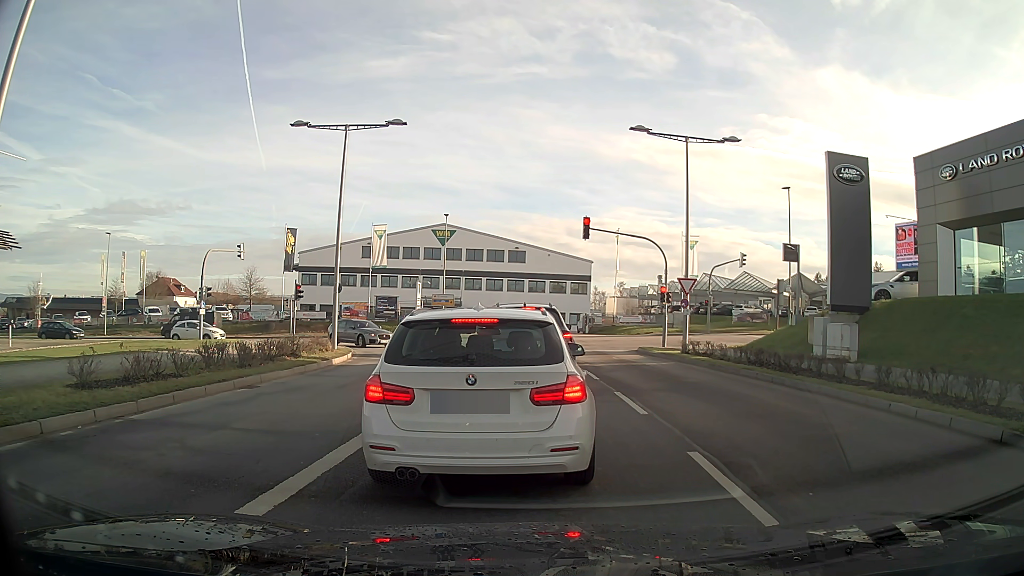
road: secondary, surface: asphalt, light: Day
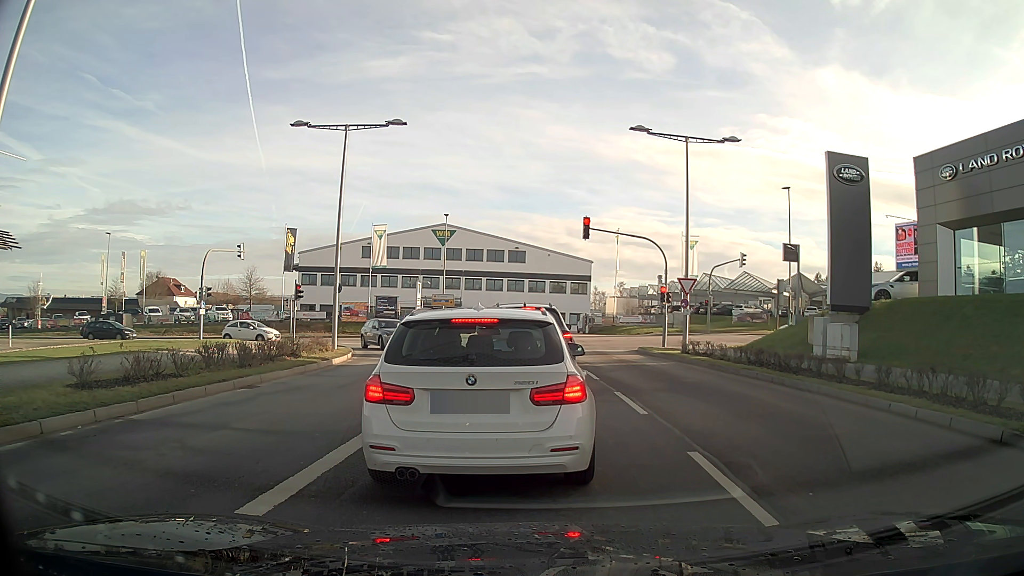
(0.0, 0.0) m; 0°
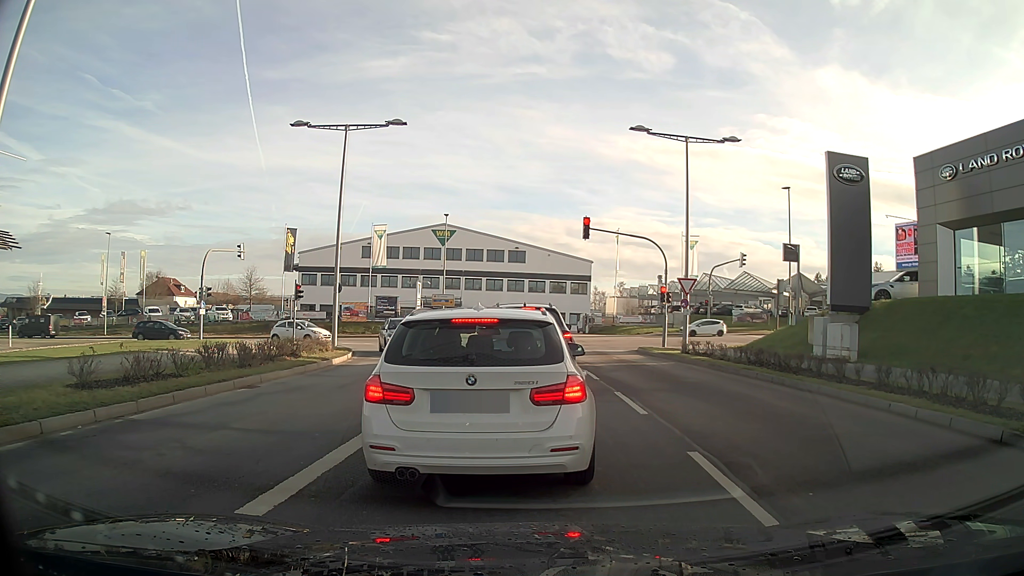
(0.0, 0.0) m; 0°
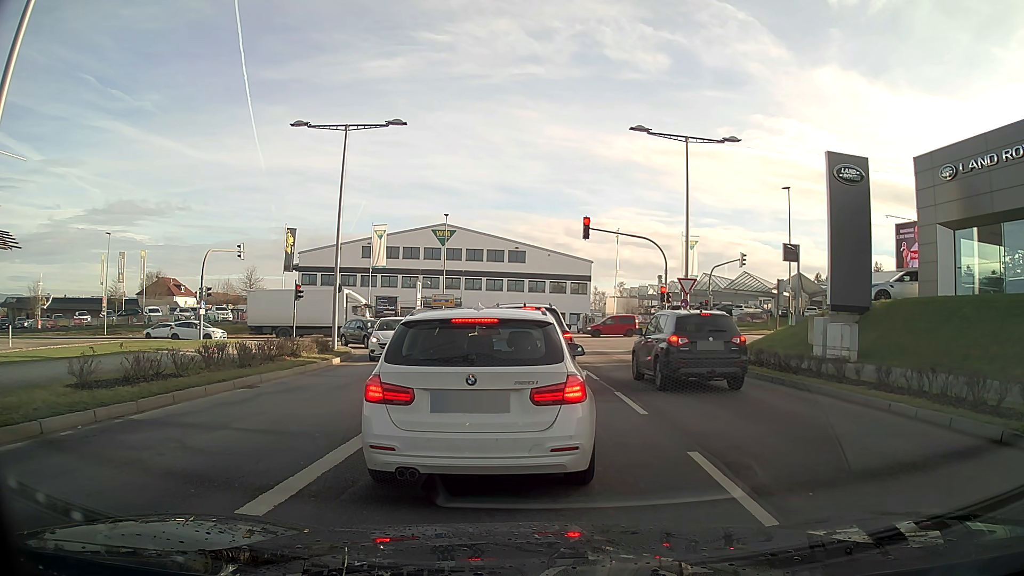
(0.0, 0.0) m; 0°
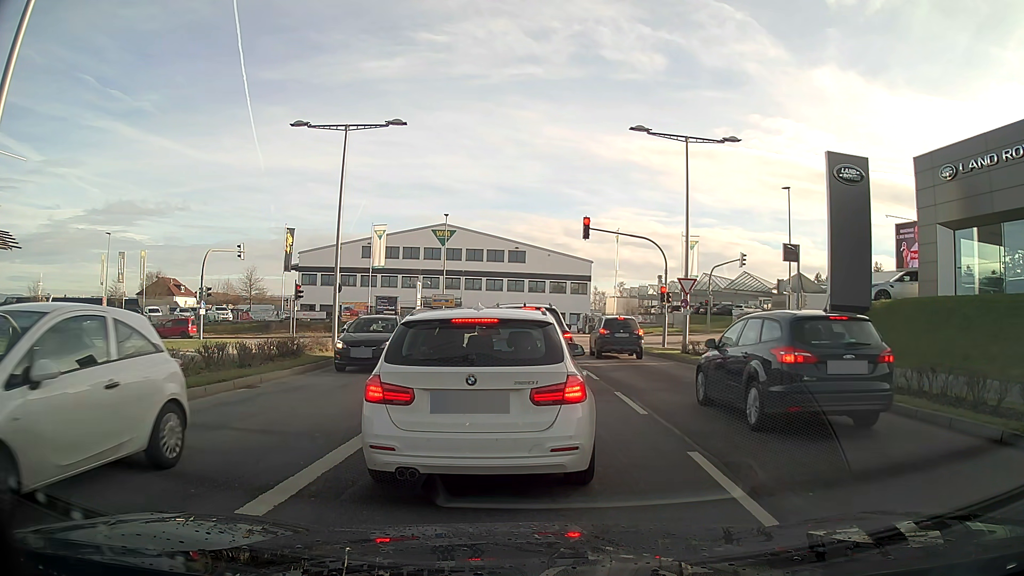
(0.0, 0.0) m; 0°
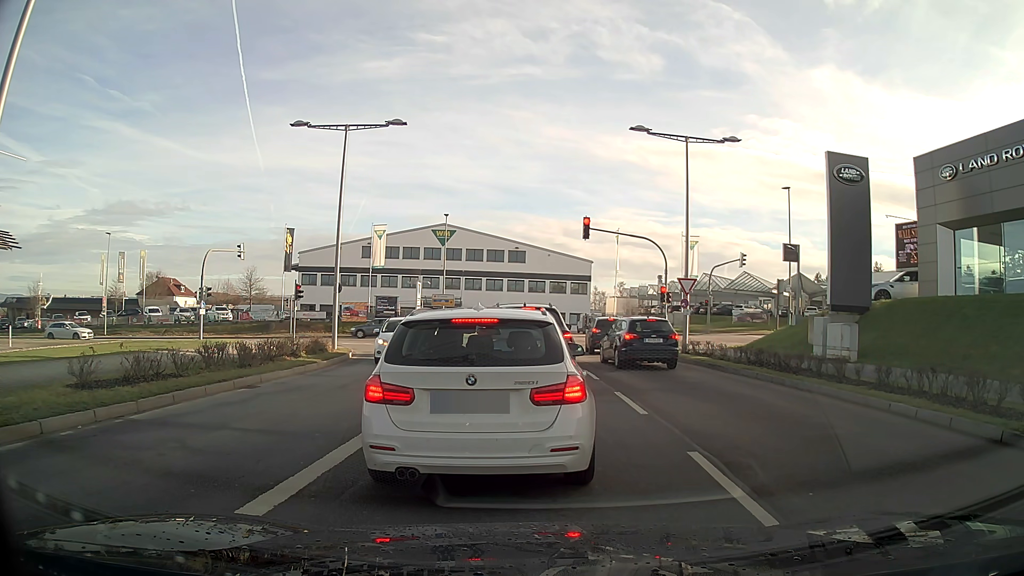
(0.0, 0.0) m; 0°
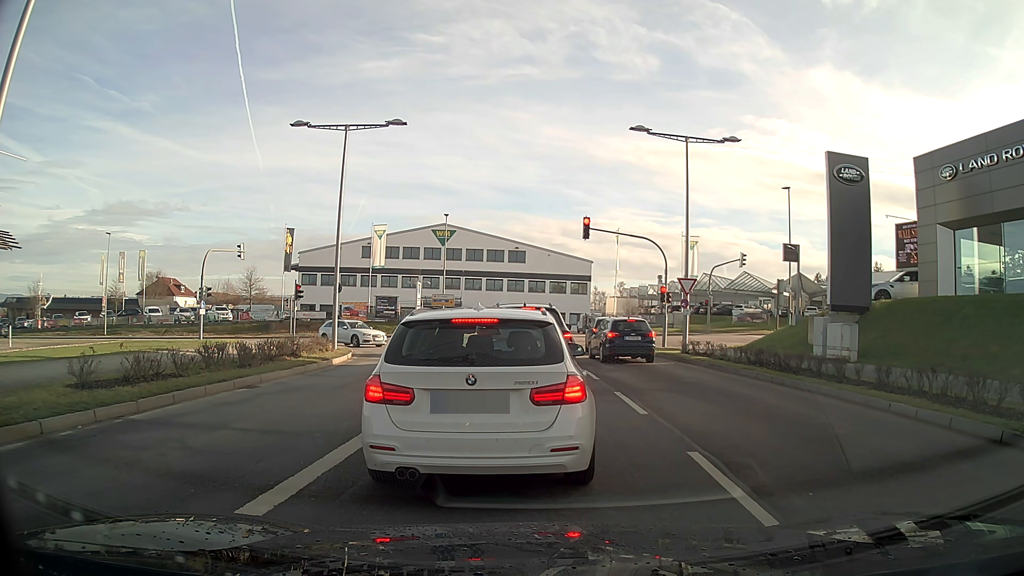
(0.0, 0.0) m; 0°
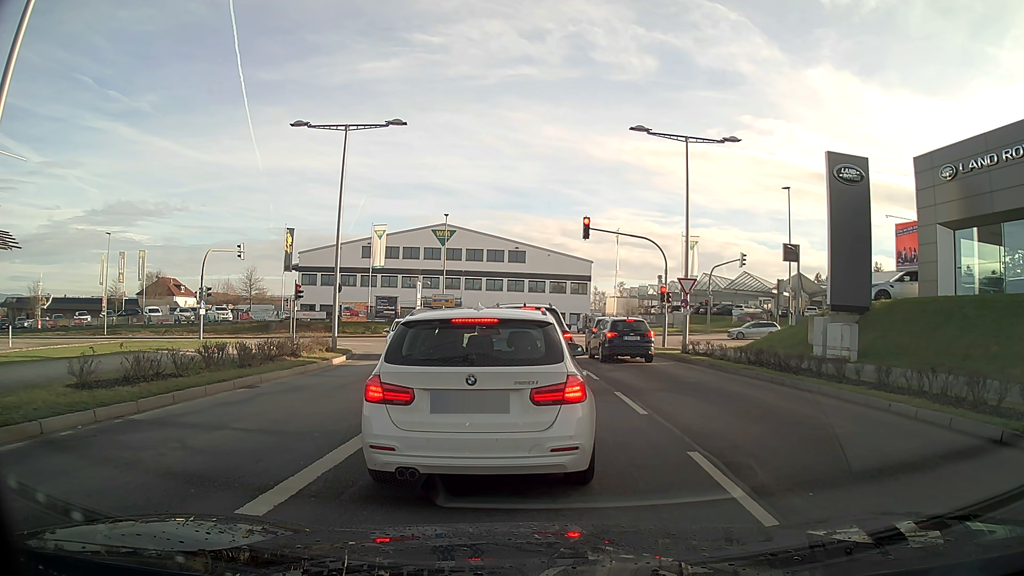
(0.0, 0.0) m; 0°
